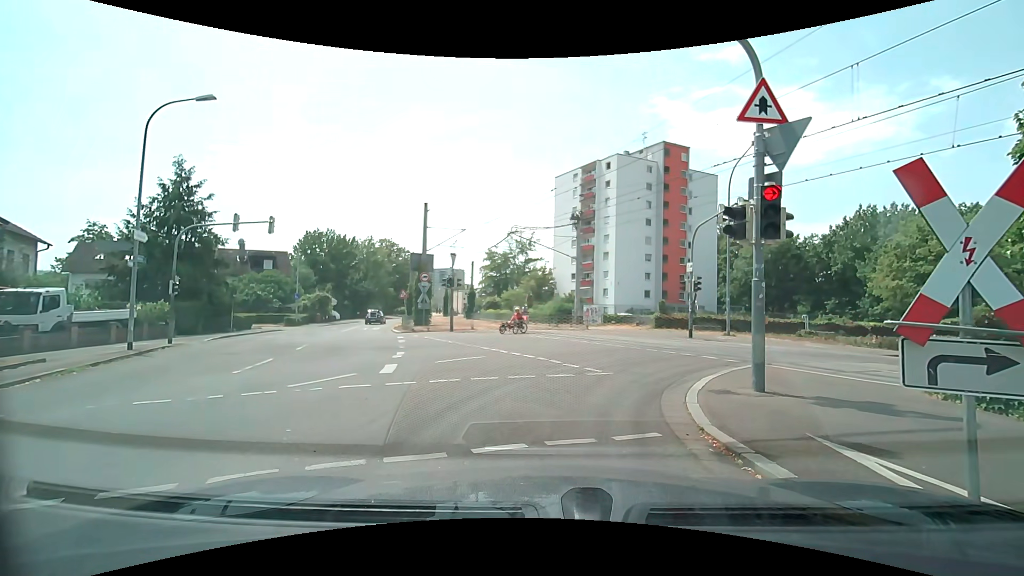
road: residential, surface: asphalt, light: Day
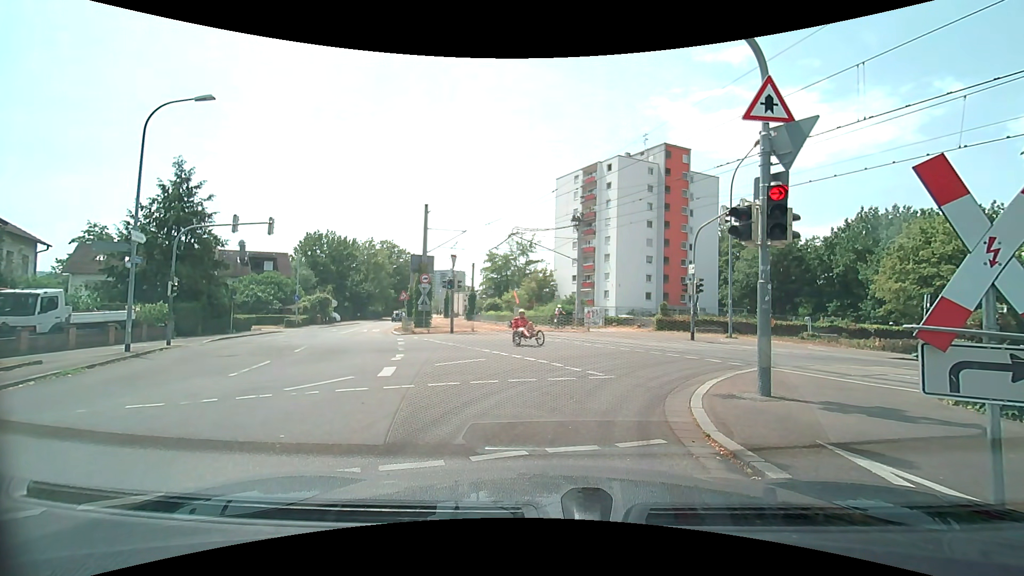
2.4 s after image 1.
(0.0, +0.2) m; 0°
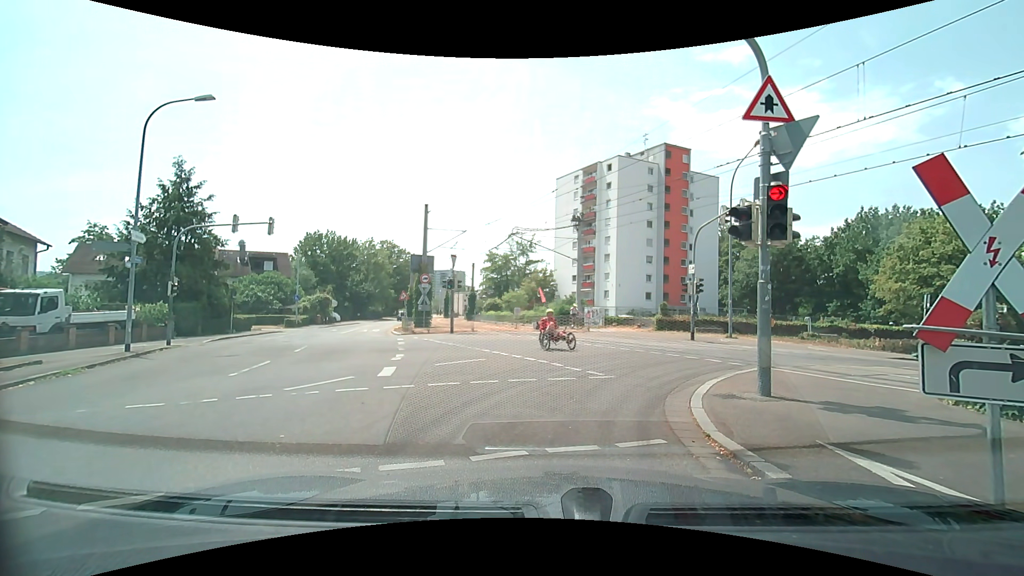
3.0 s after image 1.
(0.0, 0.0) m; 0°
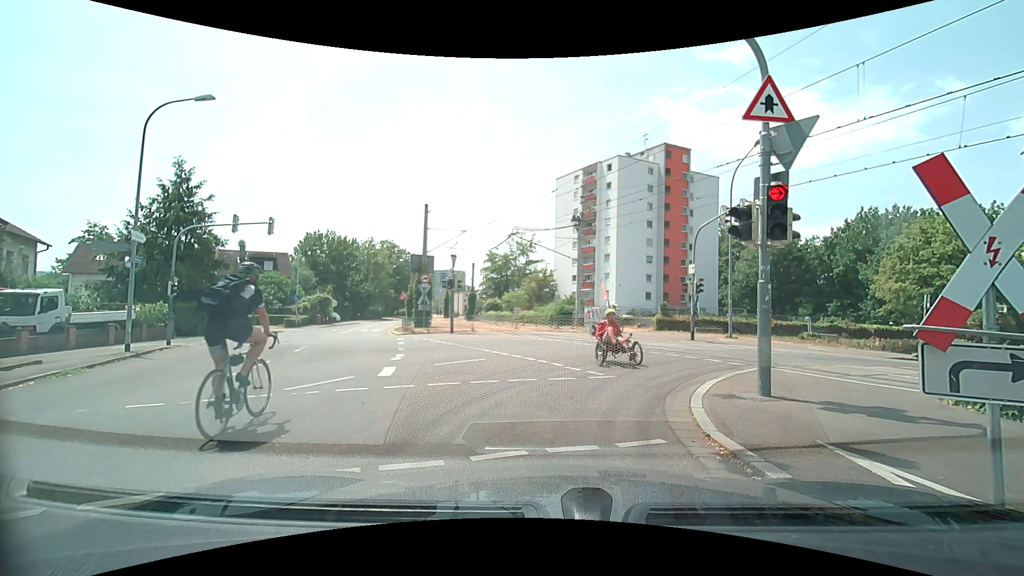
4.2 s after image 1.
(0.0, 0.0) m; 0°
(0, +10) (+6, +17) (+16, +19) (+26, +19) (+36, +20) (+45, +22) (+54, +27) (+62, +33) (+71, +37) (+81, +40) m
